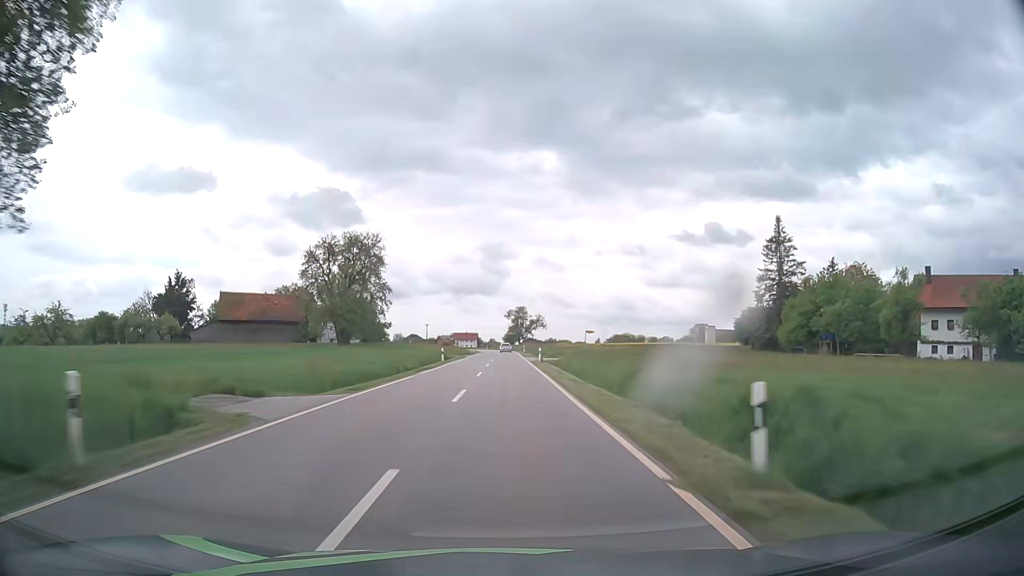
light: Day
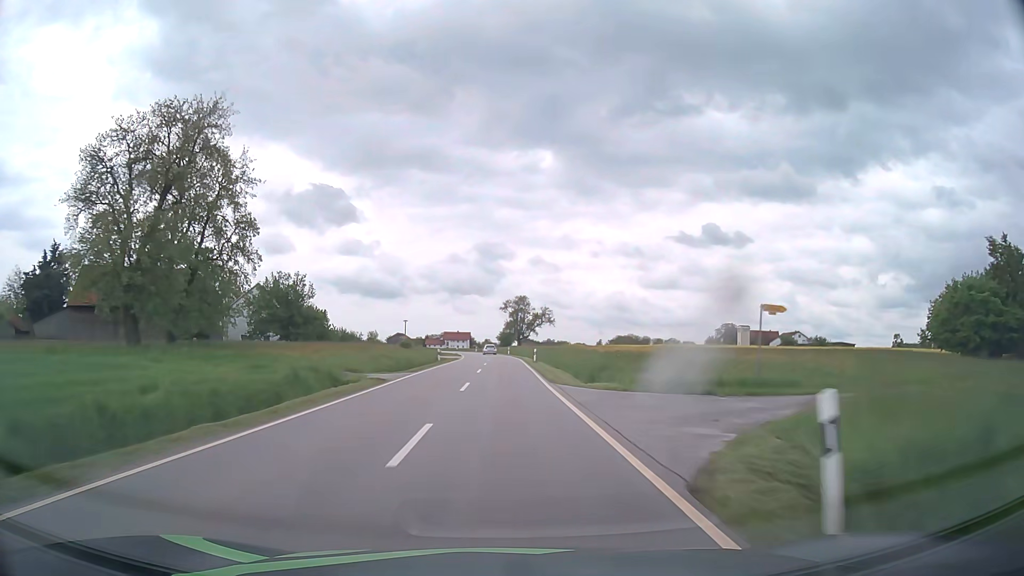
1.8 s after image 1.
(+0.2, +44.3) m; 0°
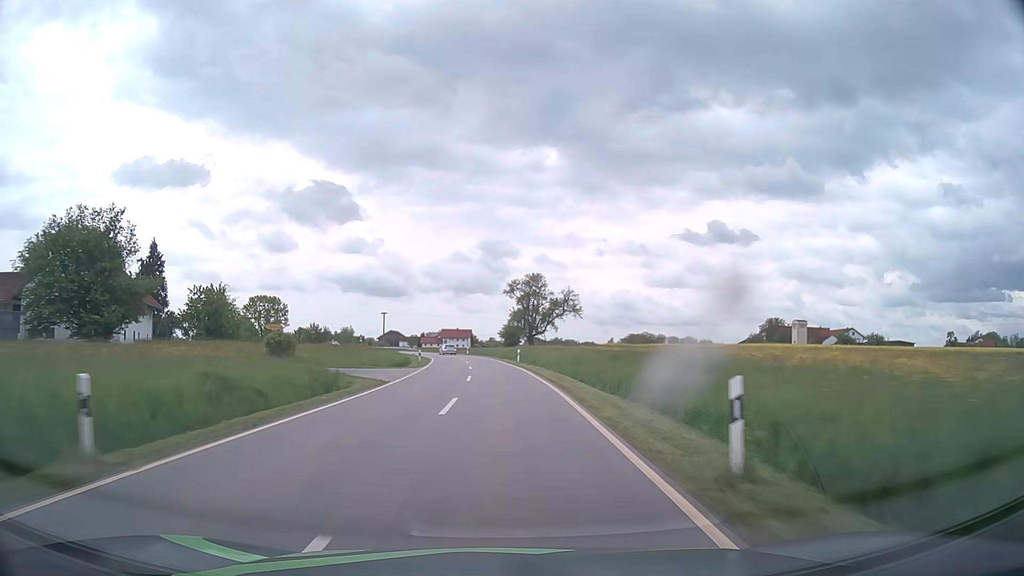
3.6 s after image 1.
(0.0, +43.3) m; 0°
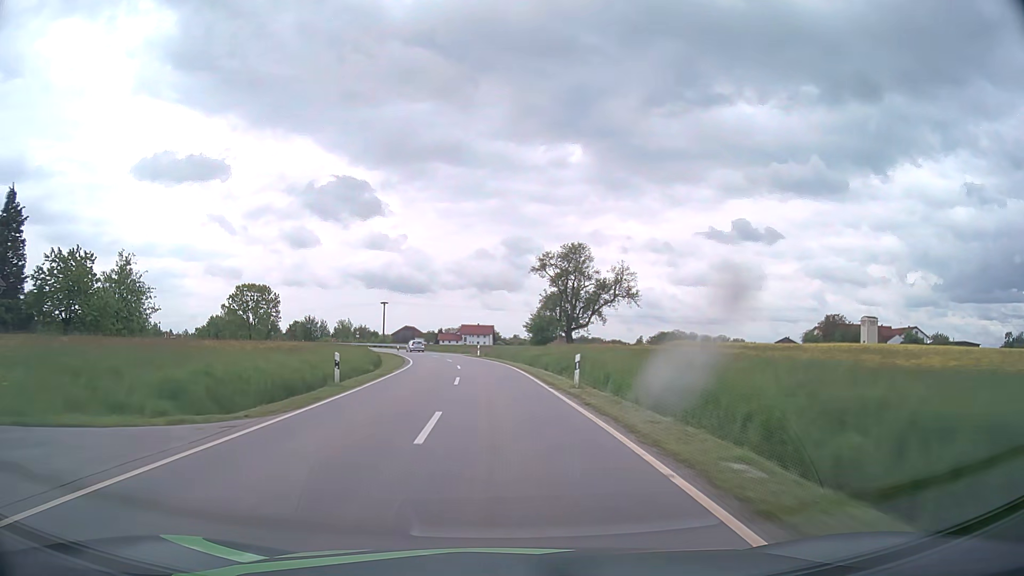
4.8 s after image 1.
(-0.4, +28.4) m; -2°
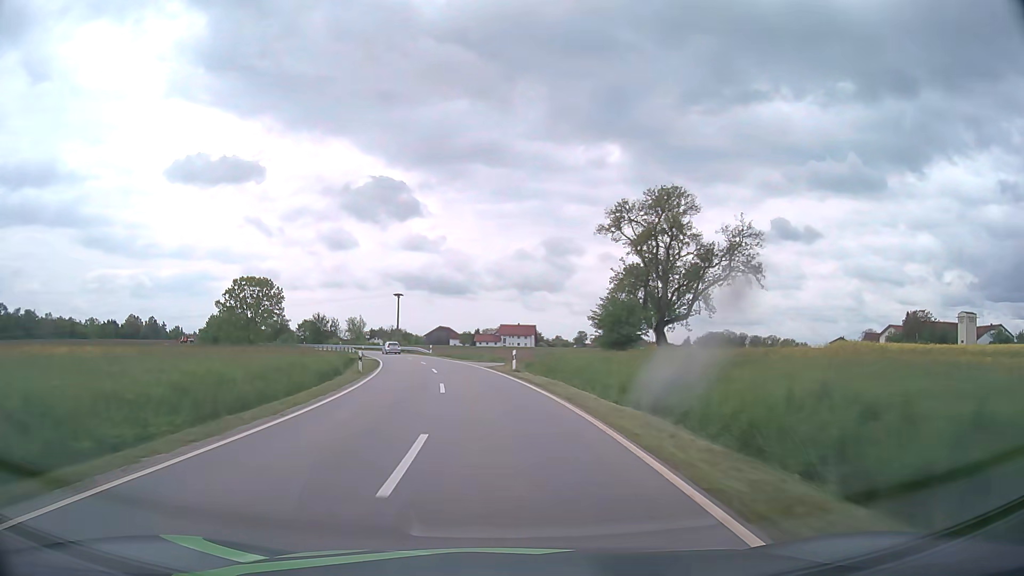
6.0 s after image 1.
(-0.8, +27.2) m; -3°
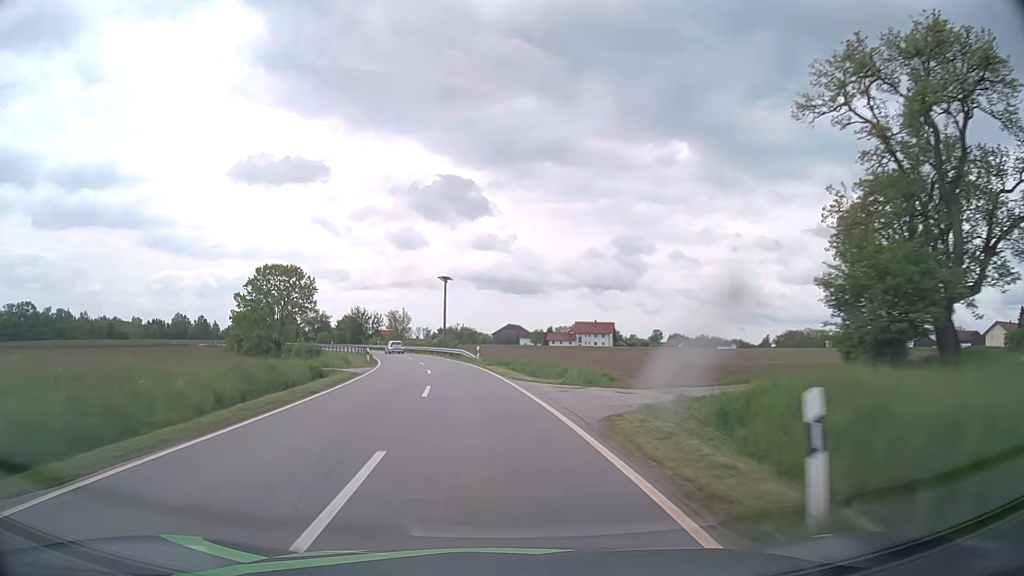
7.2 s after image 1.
(-1.2, +26.0) m; -6°
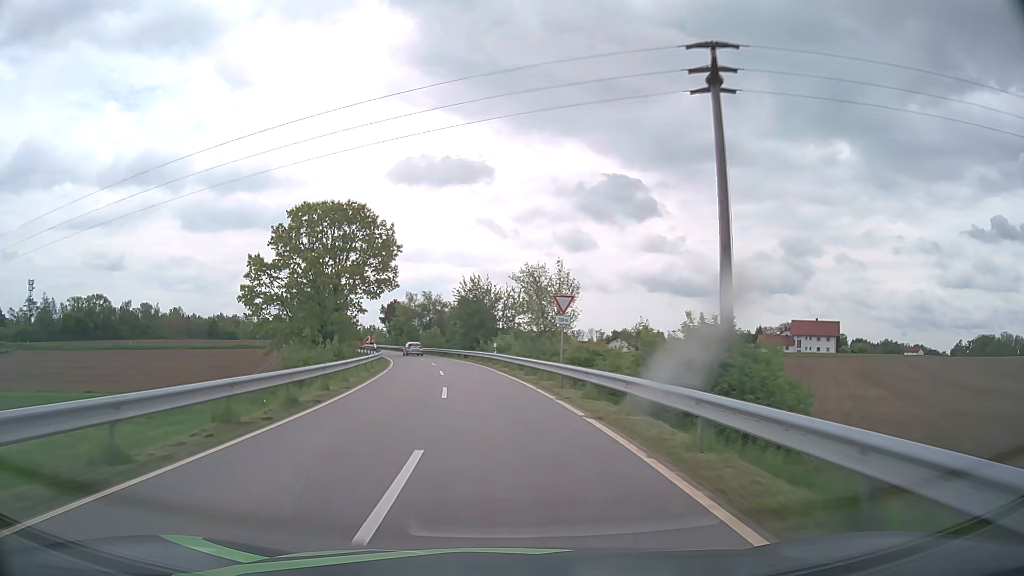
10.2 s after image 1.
(-8.2, +60.2) m; -15°
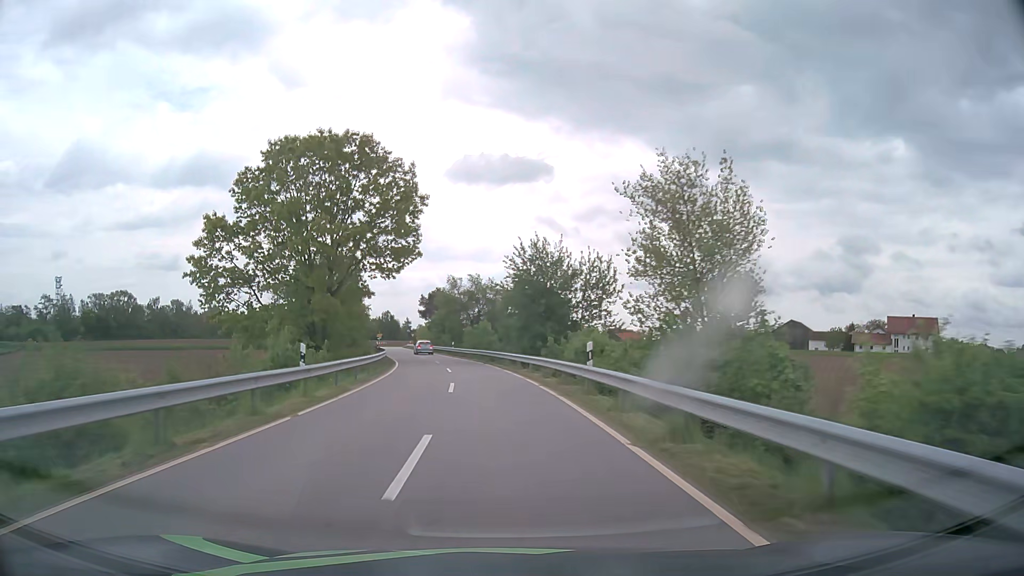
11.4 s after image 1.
(-1.1, +23.2) m; -5°
(0, +10) (-1, +20) (-2, +30) (-3, +40) (-4, +50) (-6, +60) (-8, +69) (-11, +79) (-13, +89) (-15, +99) m
